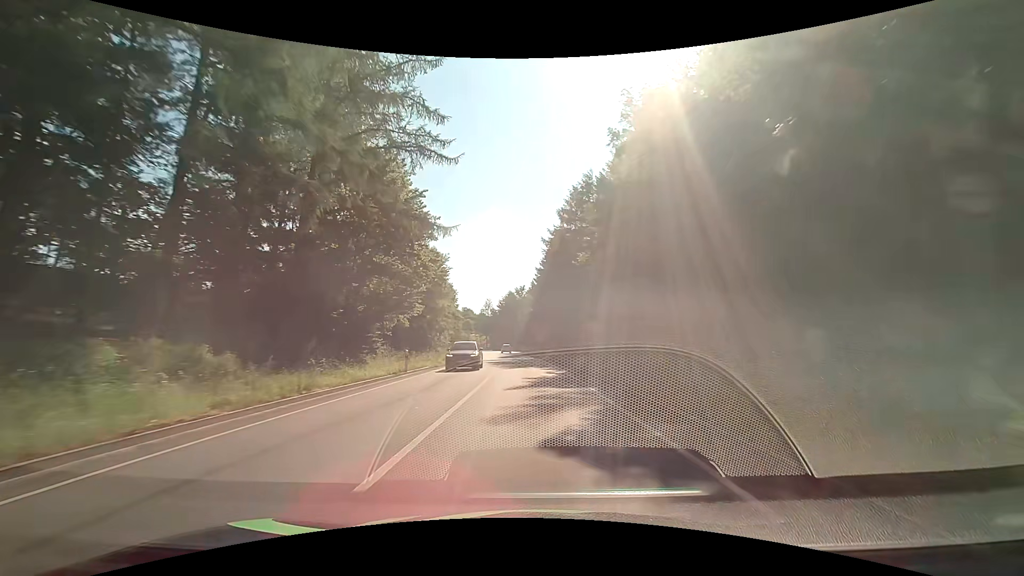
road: primary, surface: asphalt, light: Day
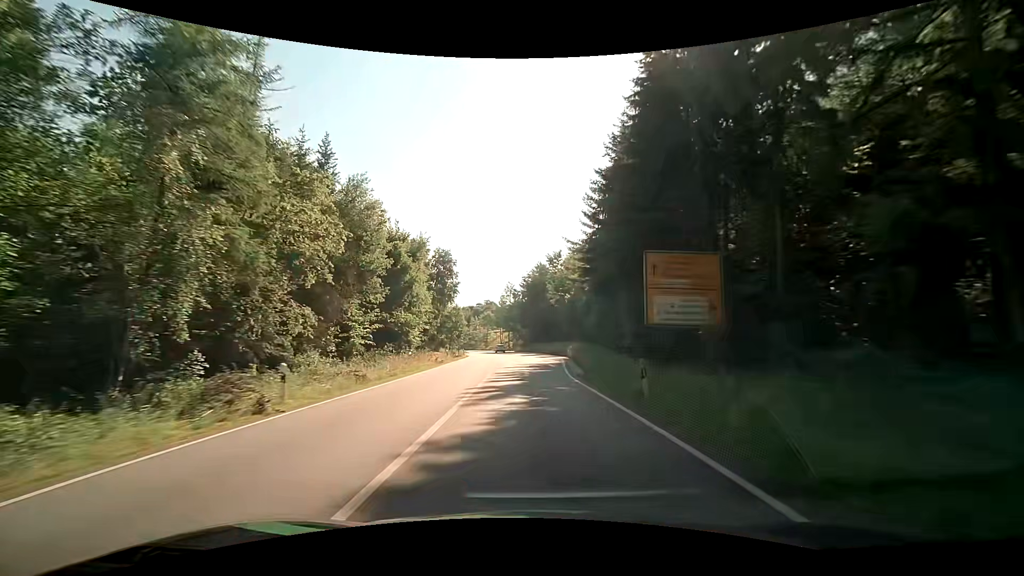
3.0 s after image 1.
(-1.7, +61.1) m; -3°
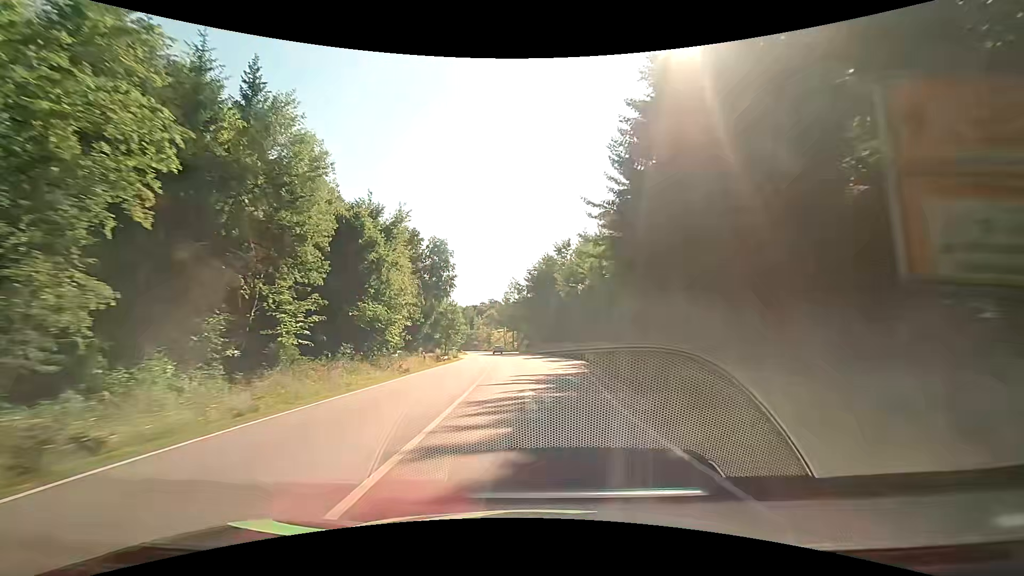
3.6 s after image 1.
(-0.1, +12.3) m; 0°
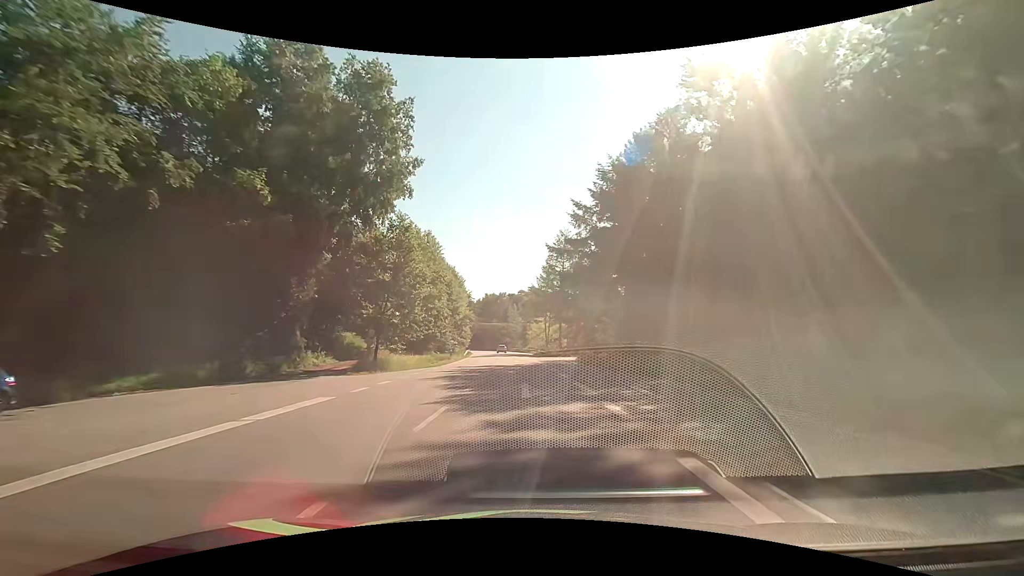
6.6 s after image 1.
(-3.4, +62.5) m; -6°
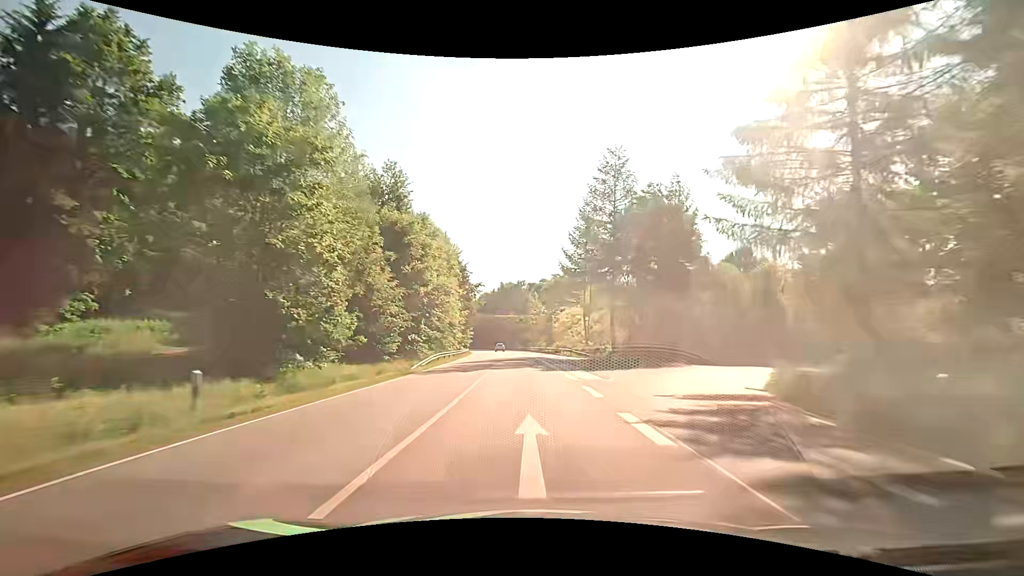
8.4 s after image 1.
(-0.7, +38.4) m; -2°
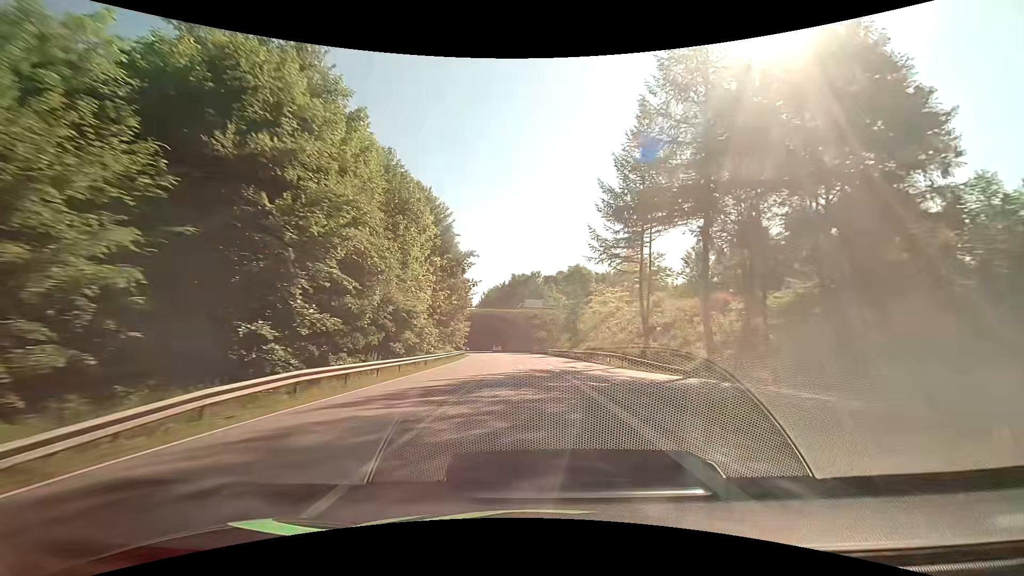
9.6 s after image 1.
(-0.3, +25.4) m; -2°
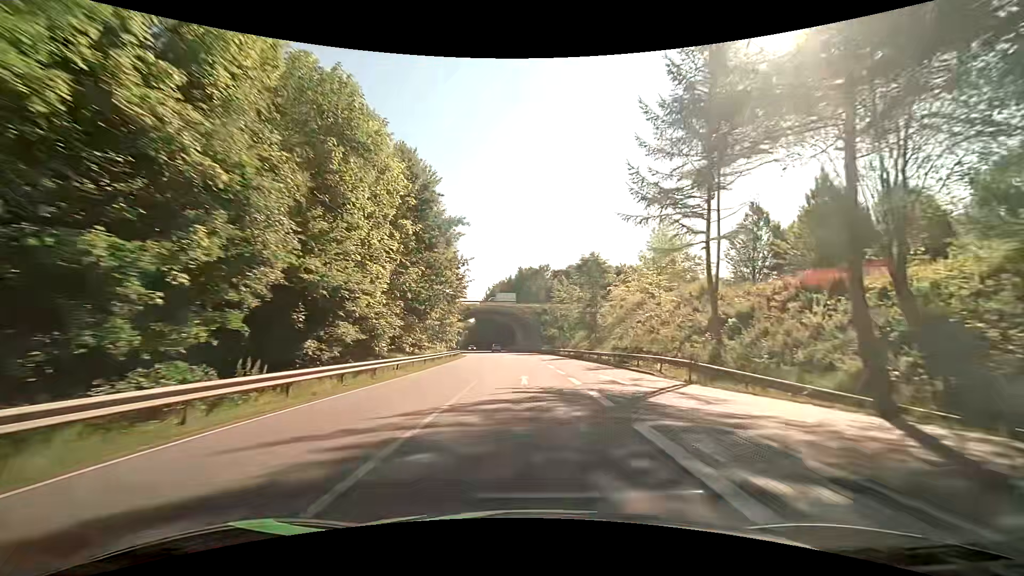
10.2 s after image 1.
(-0.1, +12.5) m; -1°
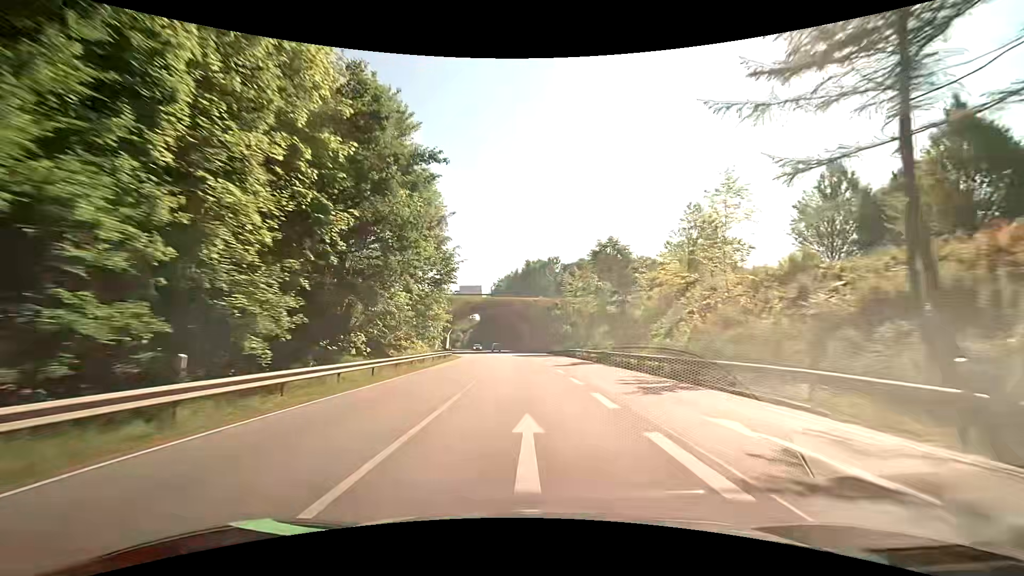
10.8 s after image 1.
(-0.1, +12.4) m; -1°
(0, +10) (0, +20) (-1, +30) (-1, +40) (-2, +50) (-2, +60) (-3, +70) (-4, +80) (-5, +90) (-7, +100) m
